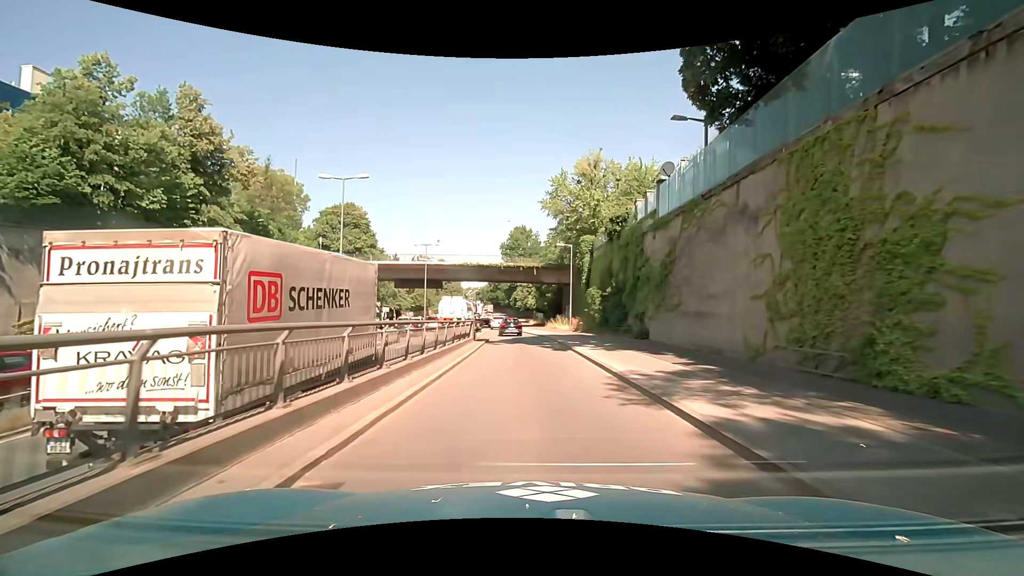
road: trunk_link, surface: asphalt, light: Day
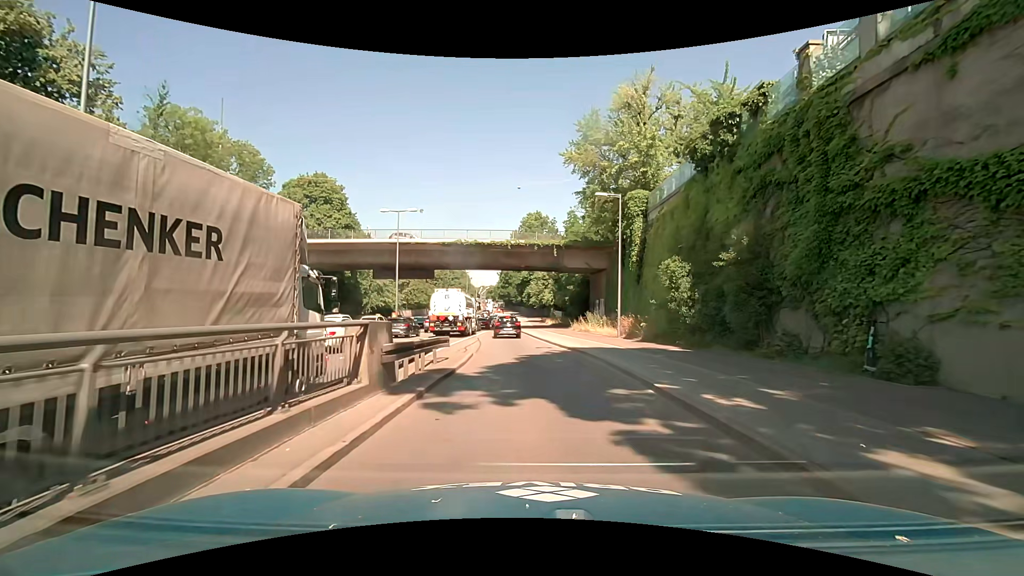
(-0.3, +19.1) m; -1°
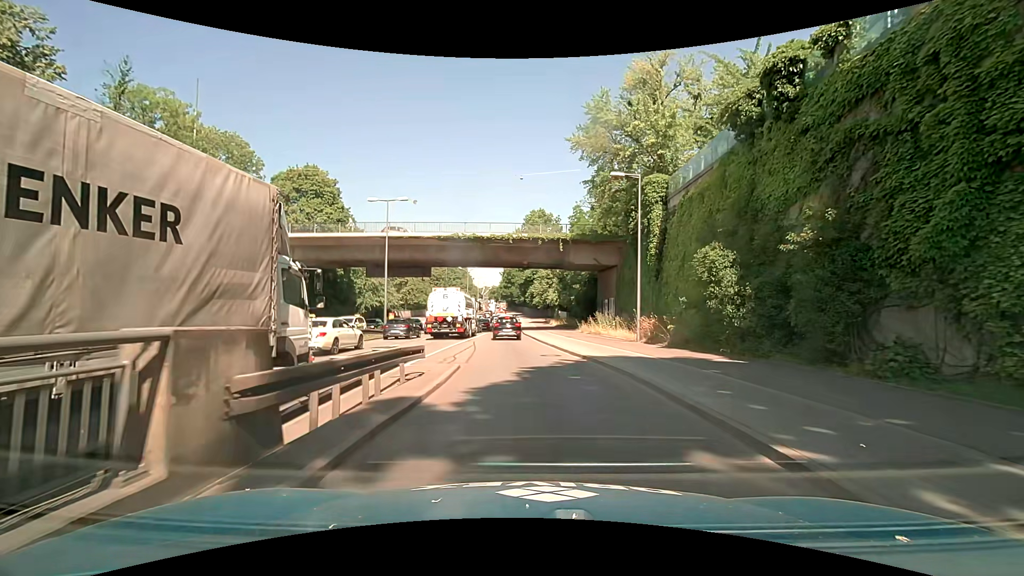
(0.0, +4.2) m; -1°
(0, +10) (0, +20) (-1, +30) (-2, +40) (-2, +50) (-3, +60) (-4, +70) (-4, +80) (-5, +90) (-6, +100) m
